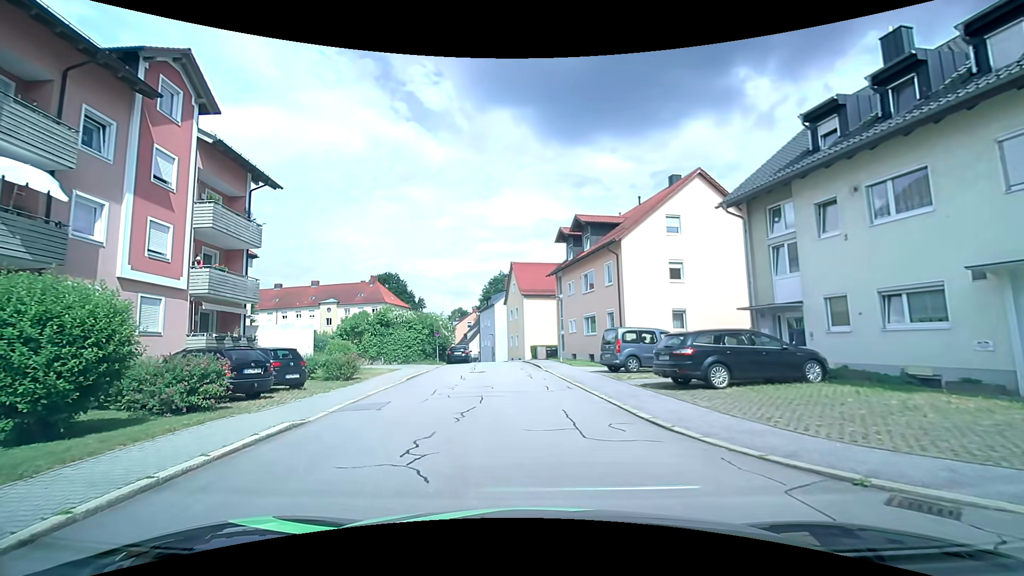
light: Day
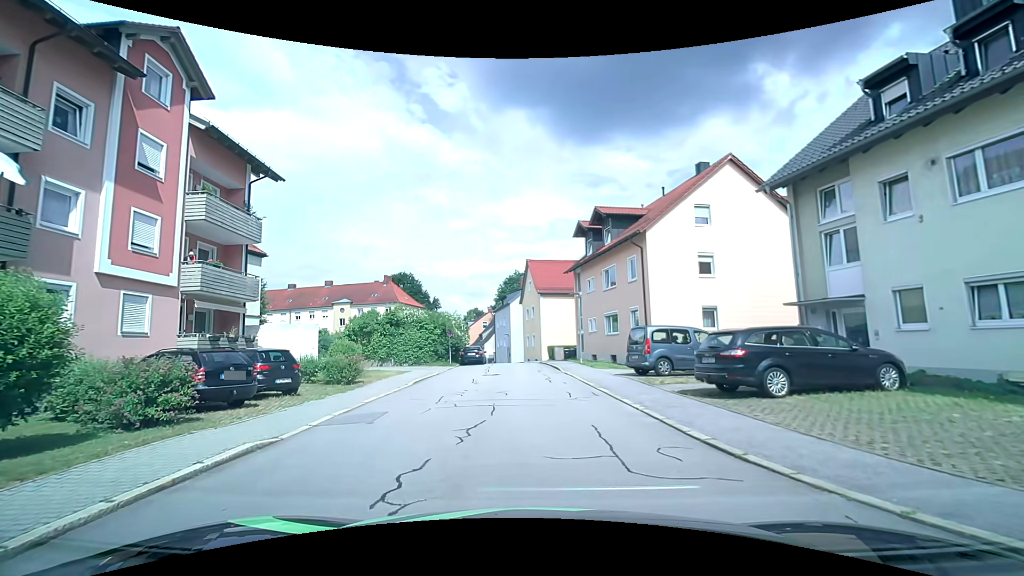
(-0.1, +1.9) m; -3°
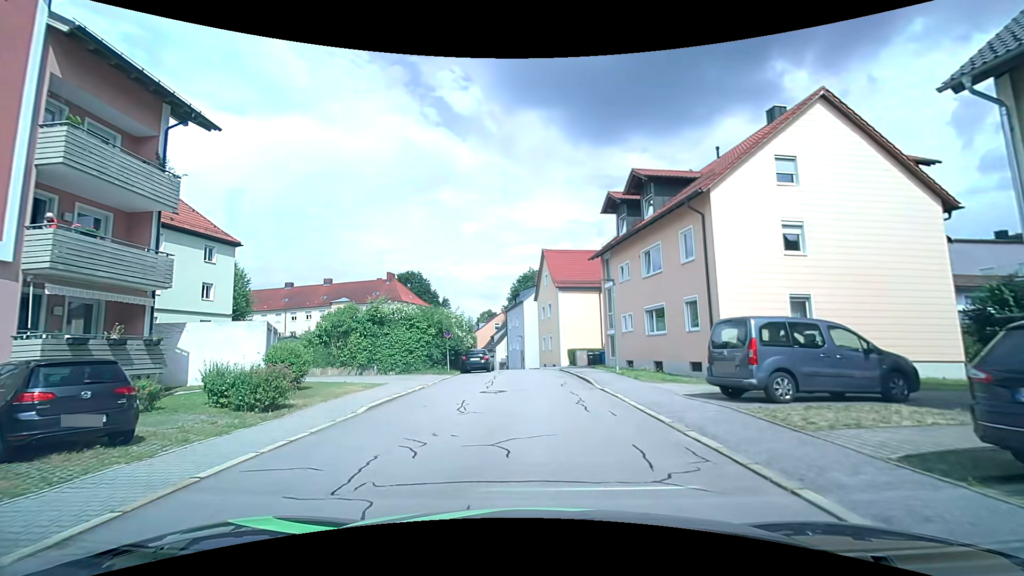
(-0.1, +7.1) m; -2°
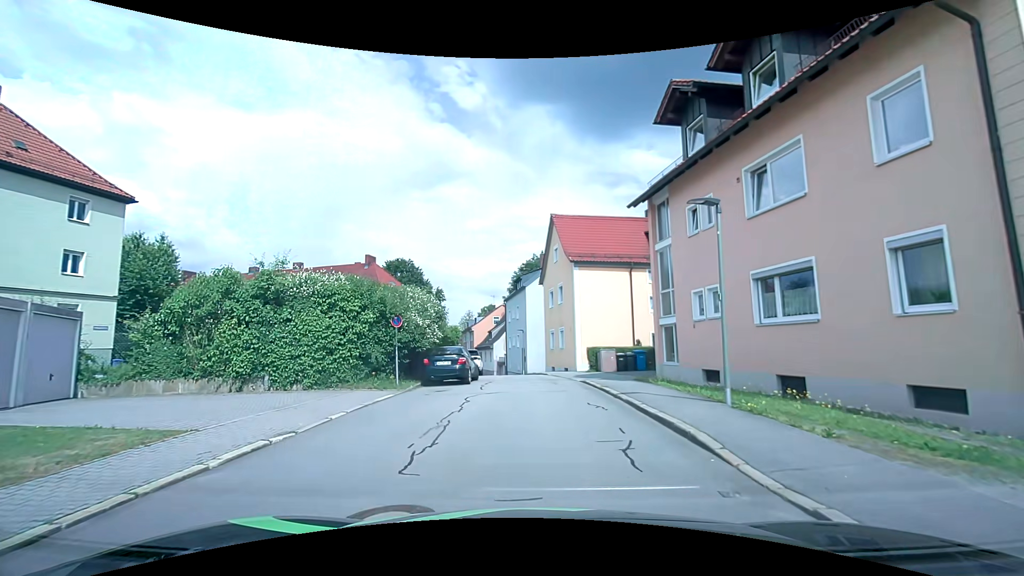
(0.0, +11.5) m; -1°
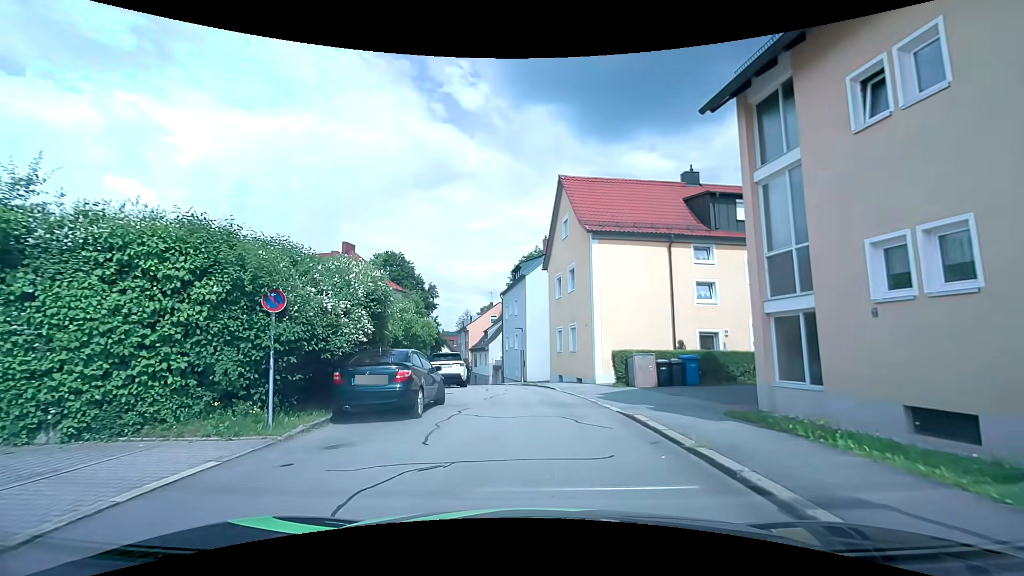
(+0.2, +8.2) m; +2°
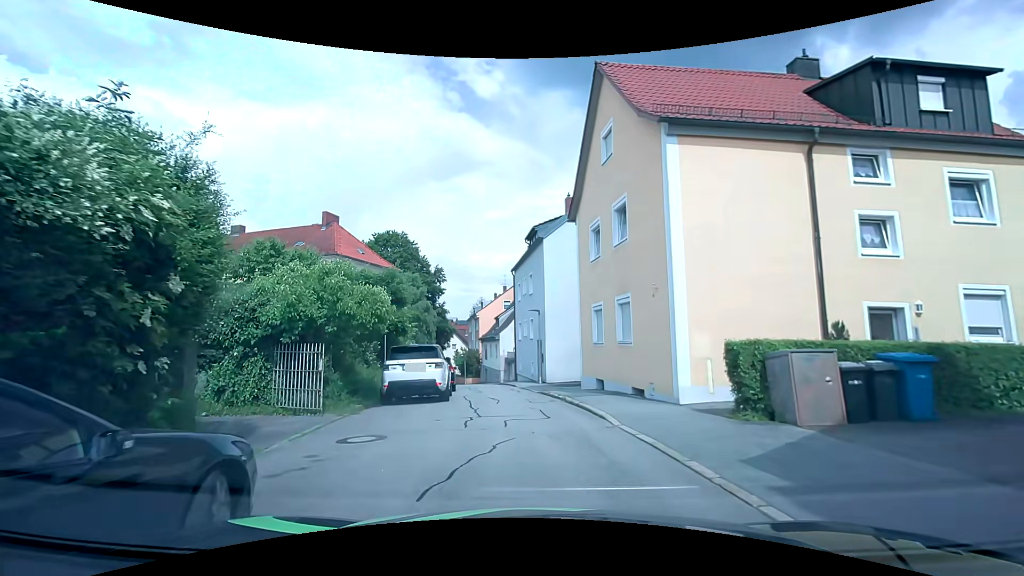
(-0.3, +9.7) m; -4°
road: residential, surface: asphalt
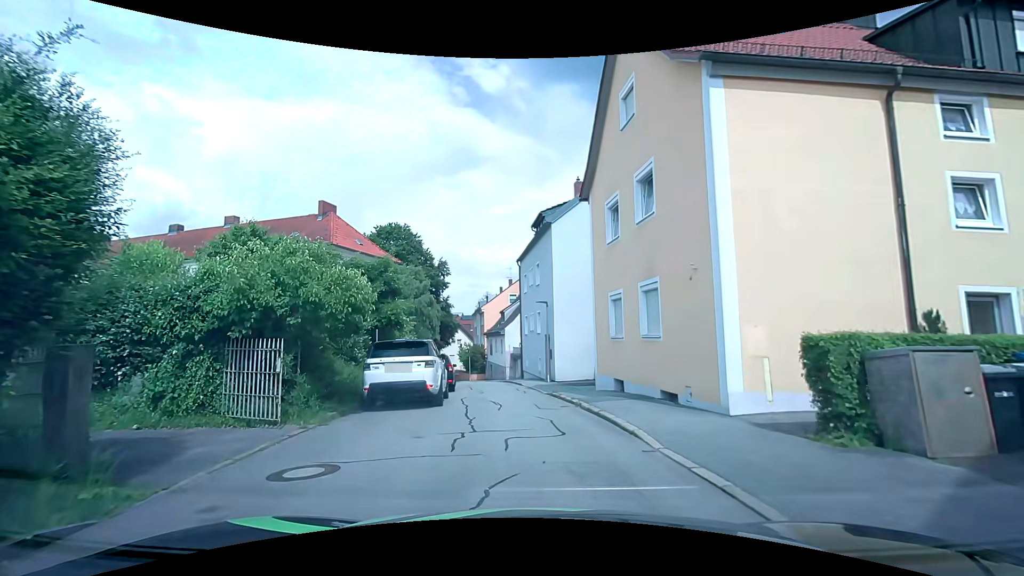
(0.0, +2.3) m; 0°
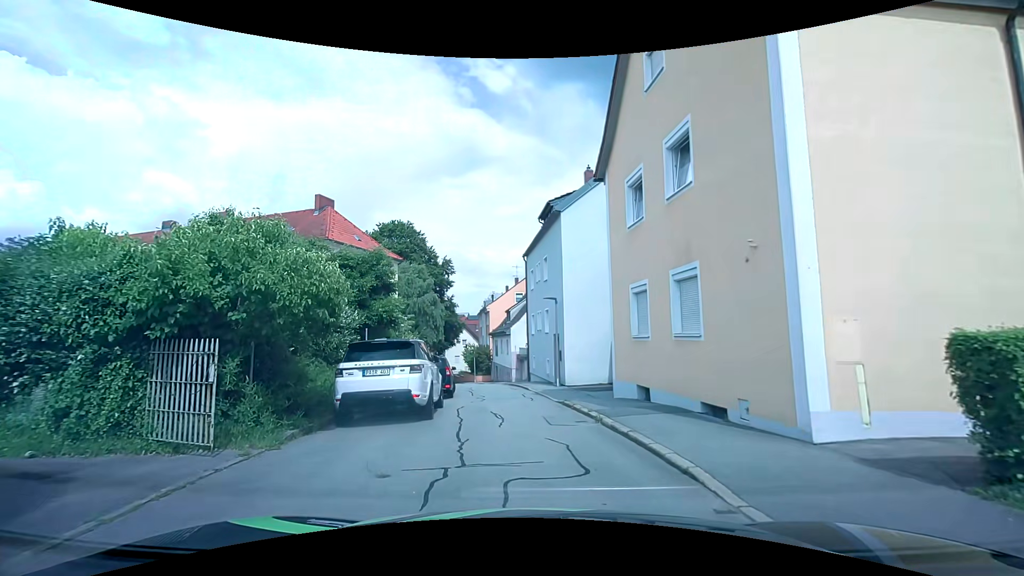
(0.0, +2.2) m; 0°
